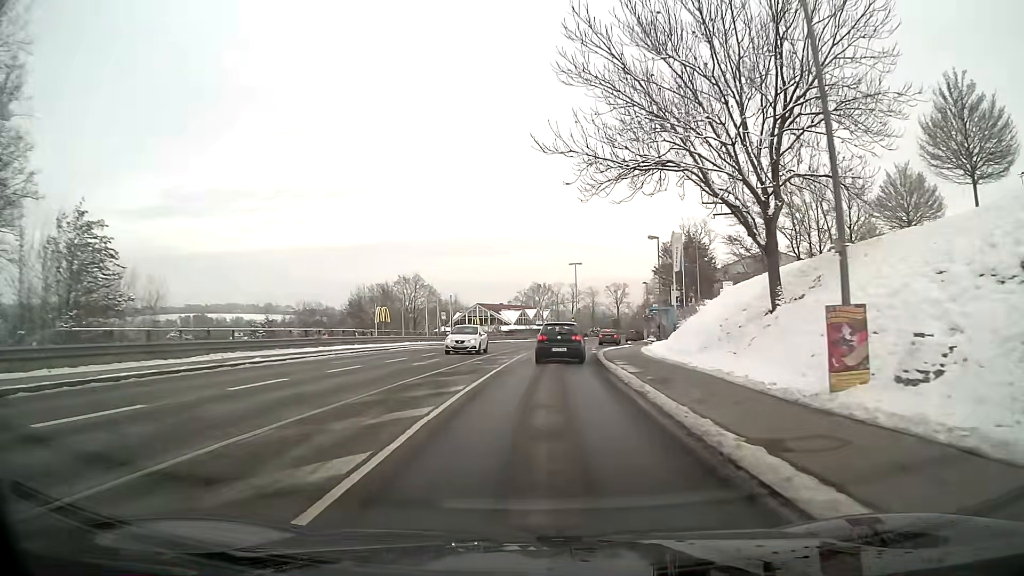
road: primary_link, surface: asphalt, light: Day
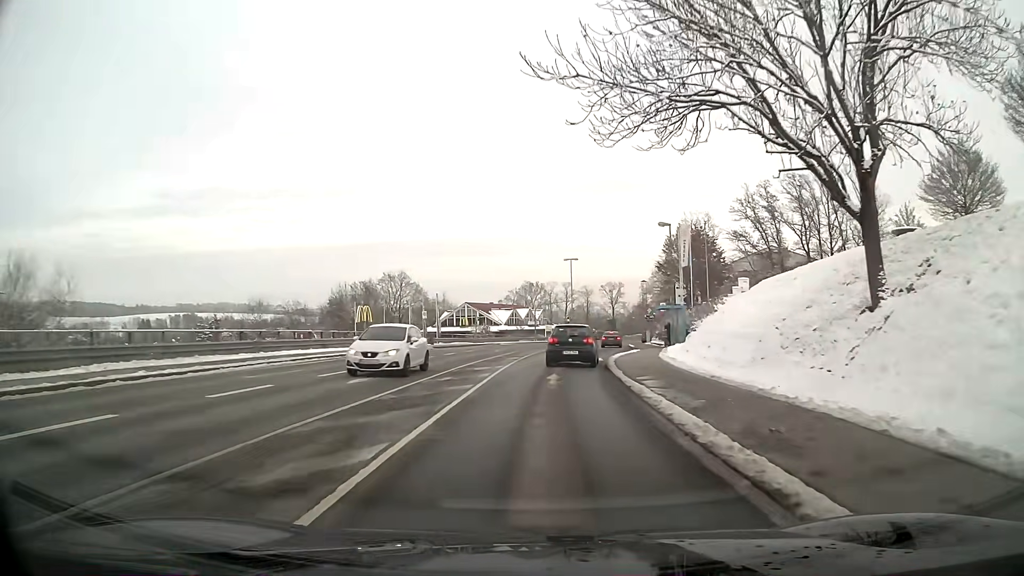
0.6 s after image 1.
(0.0, +7.2) m; +1°
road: tertiary
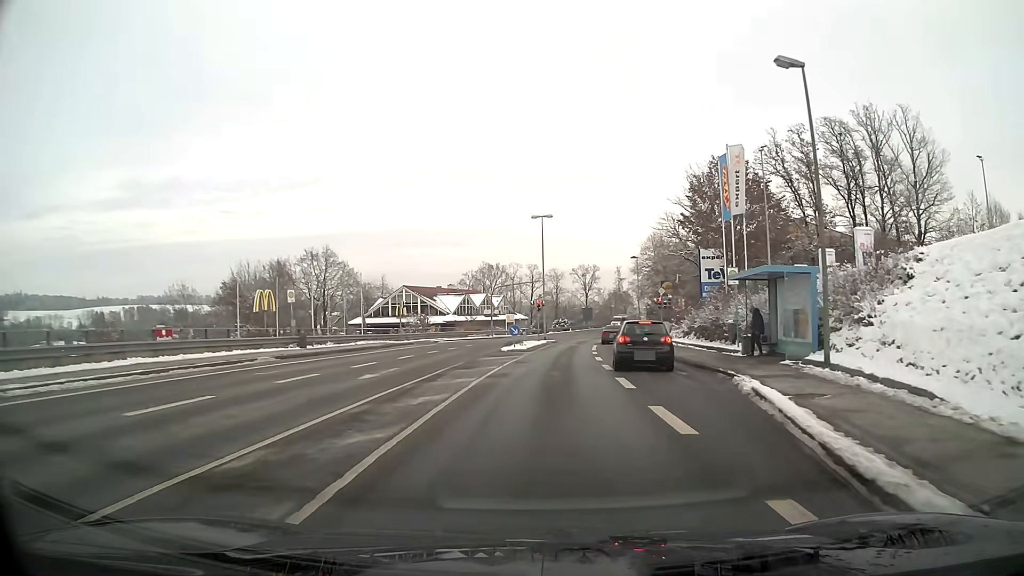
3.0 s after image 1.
(+0.7, +26.6) m; +3°
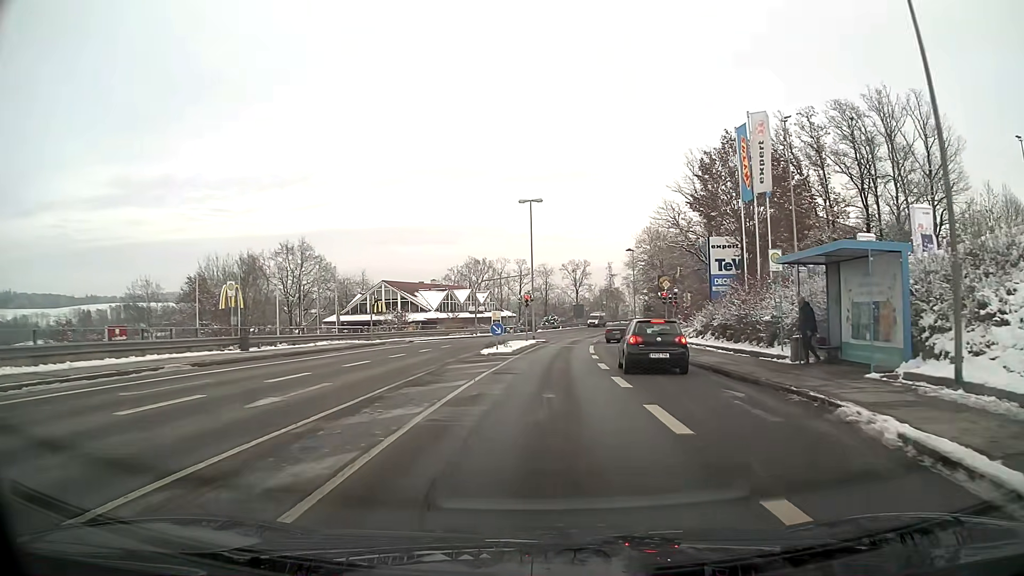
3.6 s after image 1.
(0.0, +6.1) m; +1°
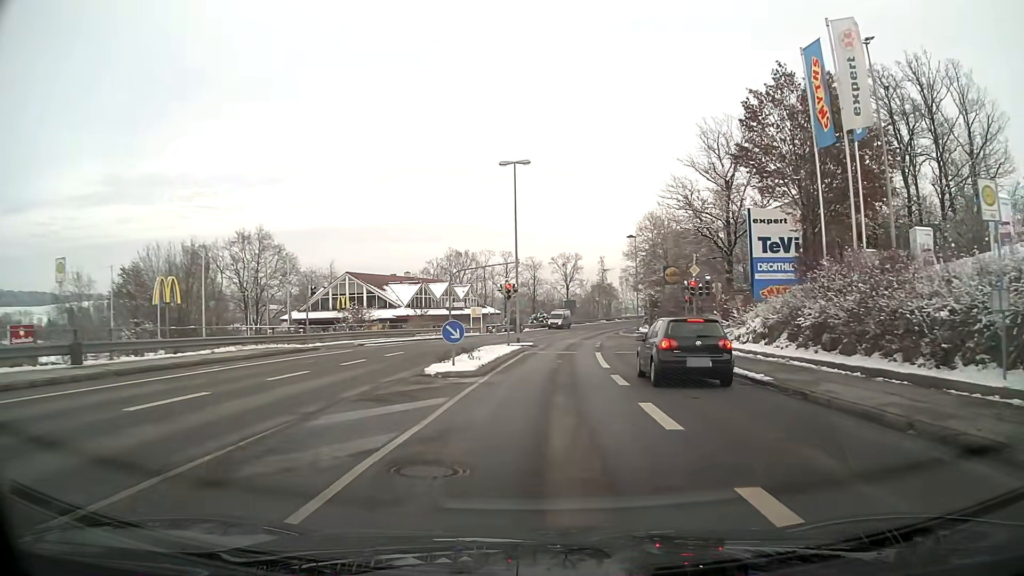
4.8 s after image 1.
(+0.1, +11.4) m; +1°
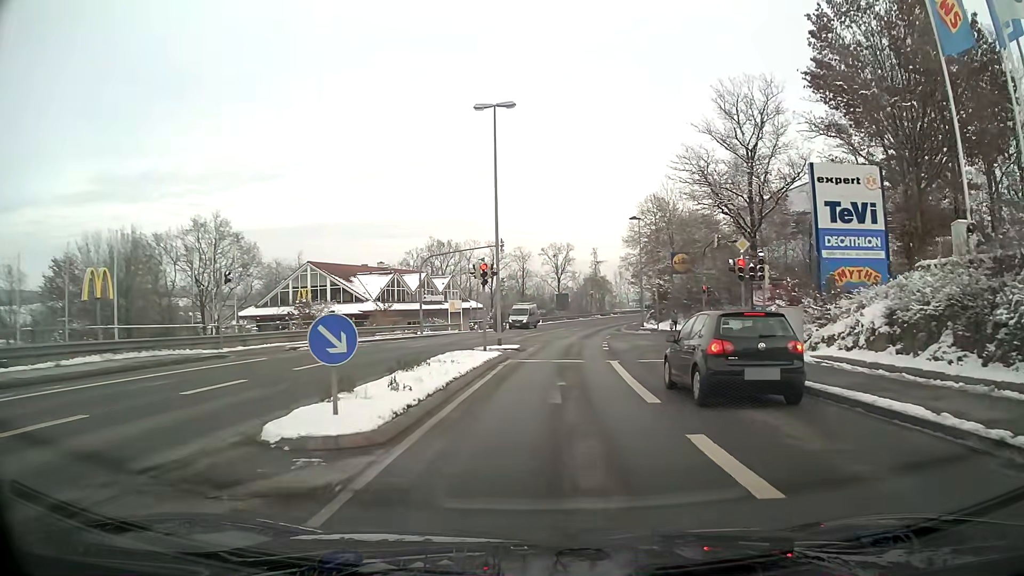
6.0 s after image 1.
(+0.1, +9.5) m; +1°
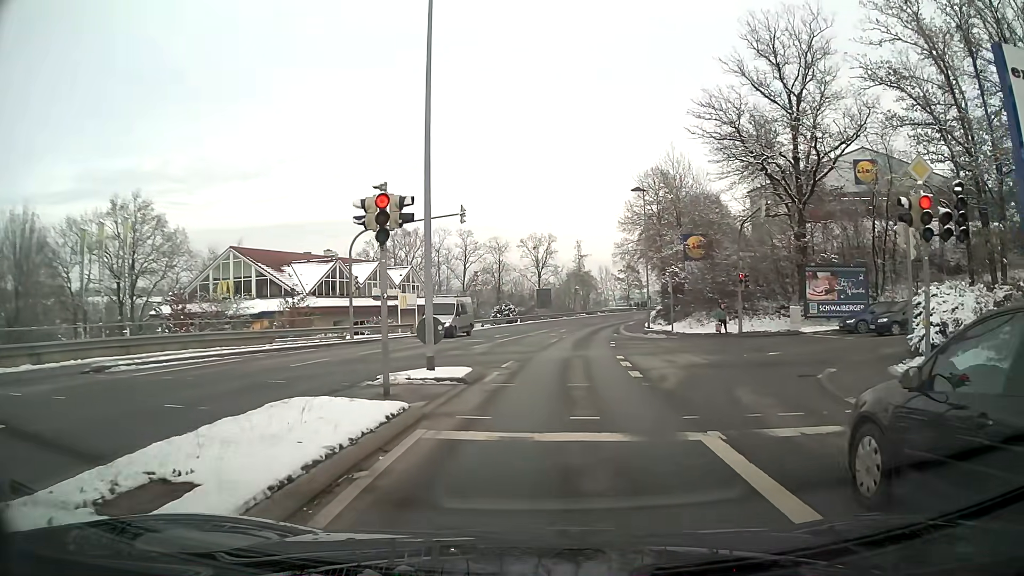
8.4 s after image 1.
(+0.2, +13.1) m; +1°
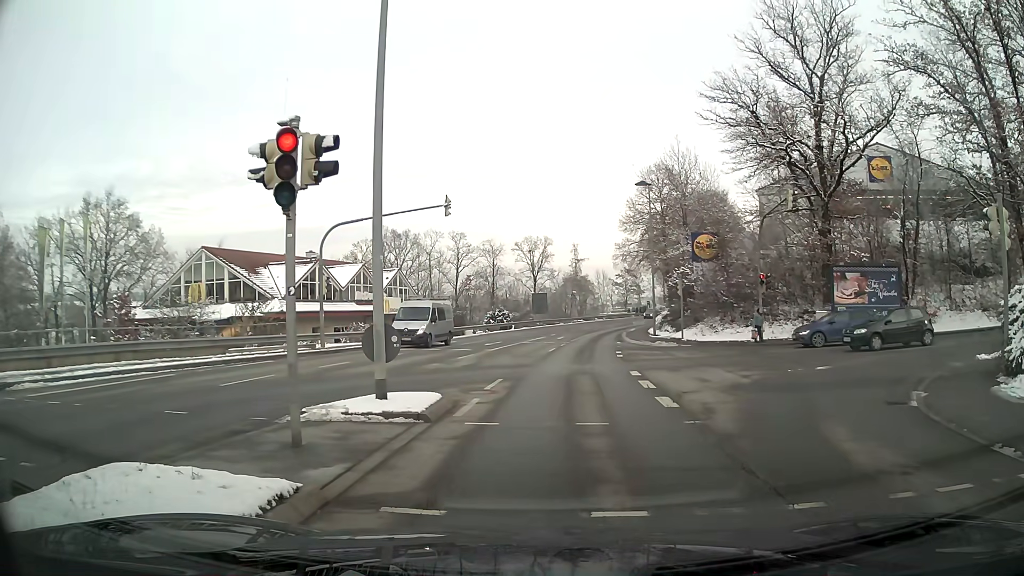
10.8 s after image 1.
(0.0, +3.8) m; -1°
(0, +10) (+1, +20) (+3, +30) (+4, +40) (+5, +50) (+7, +60) (+9, +69) (+12, +79) (+15, +88) (+19, +98) m
